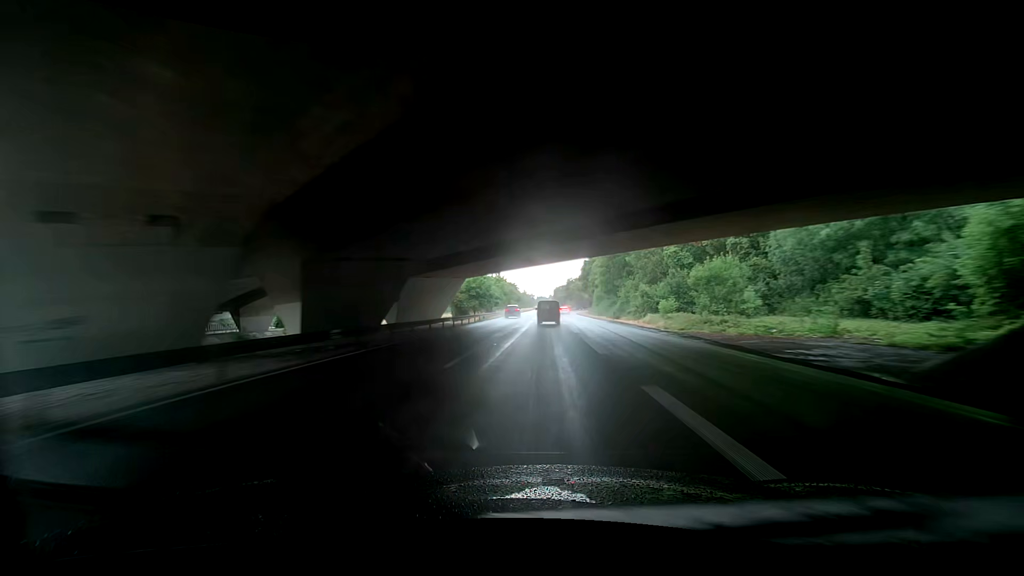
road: trunk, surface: asphalt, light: Day
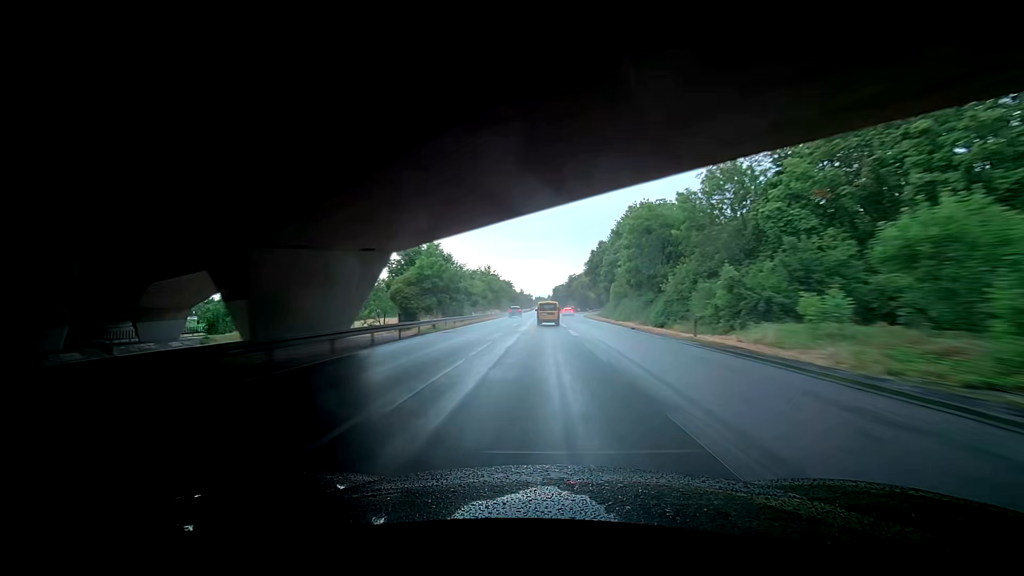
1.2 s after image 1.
(0.0, +26.1) m; 0°
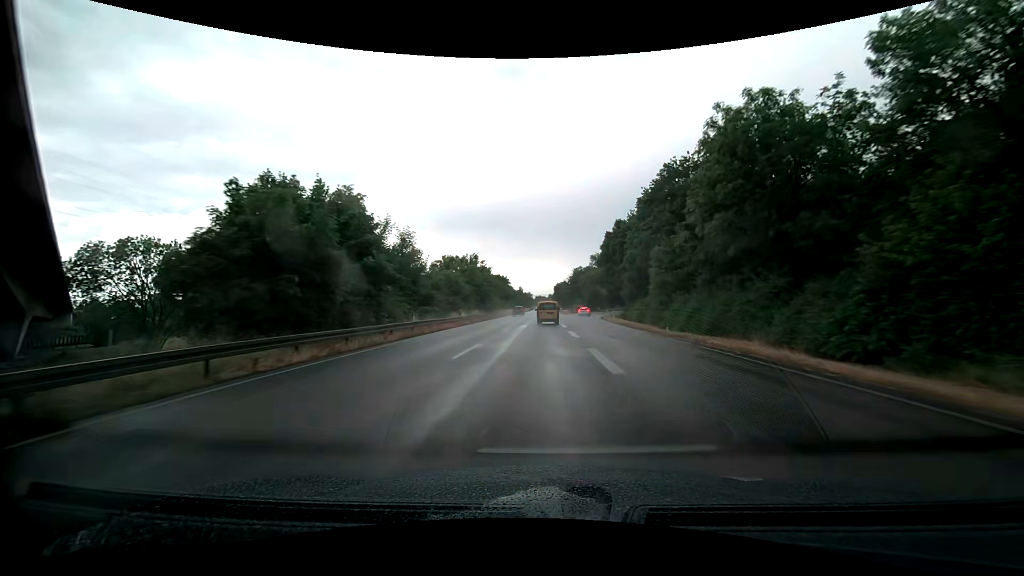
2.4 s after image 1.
(+0.2, +26.2) m; +1°
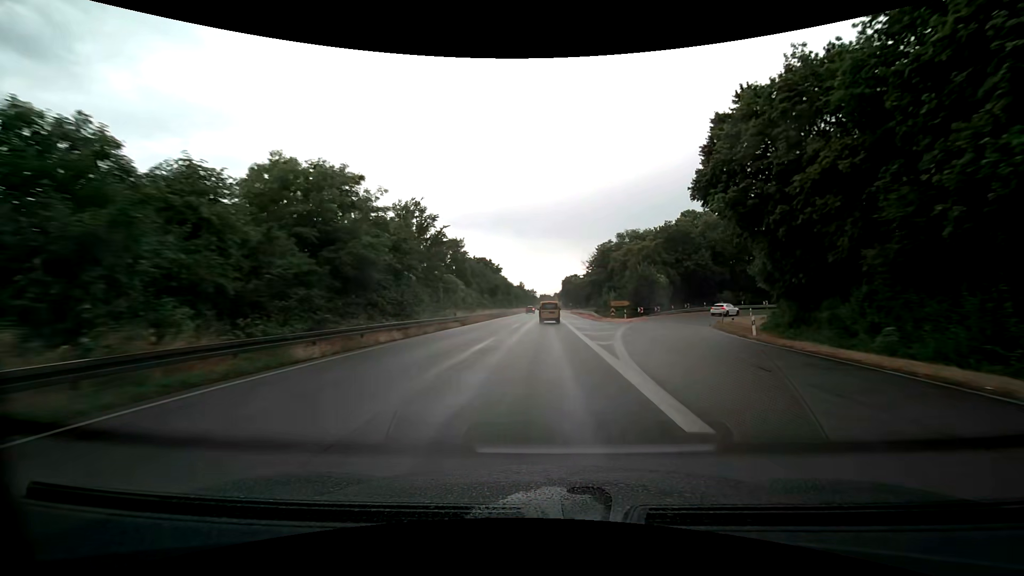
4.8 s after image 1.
(-1.1, +52.8) m; -1°
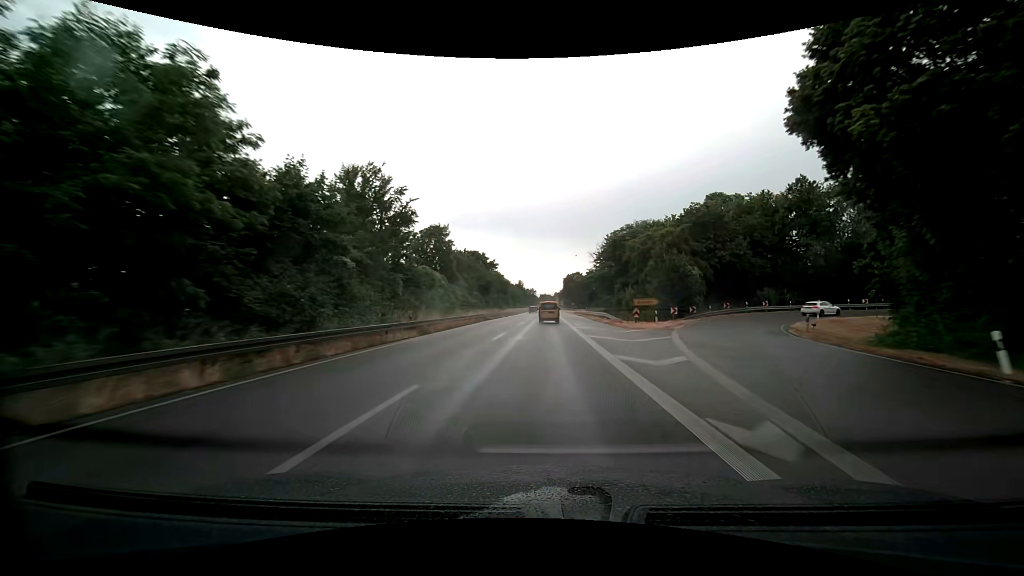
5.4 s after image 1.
(0.0, +13.3) m; 0°
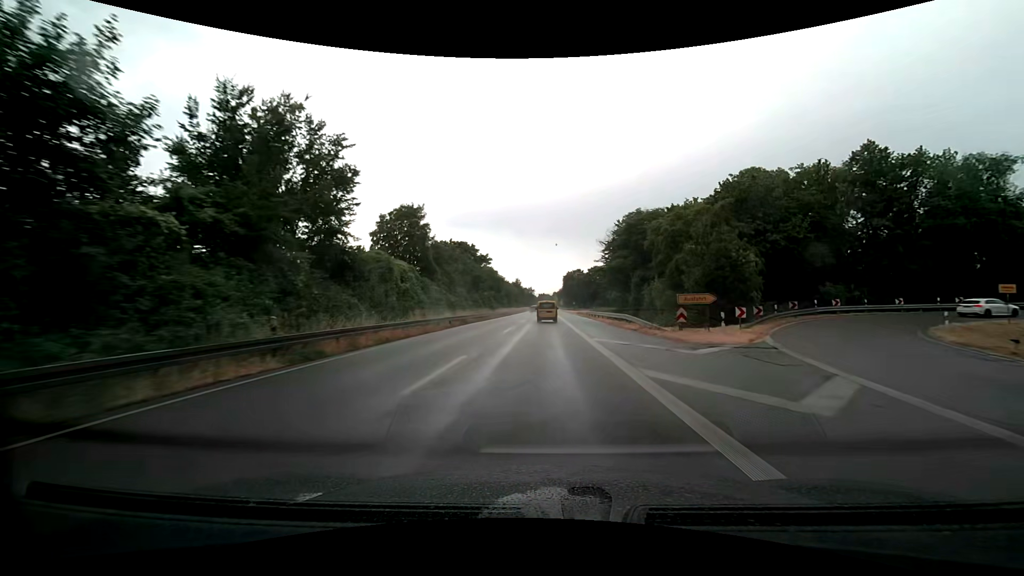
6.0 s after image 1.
(0.0, +13.3) m; 0°
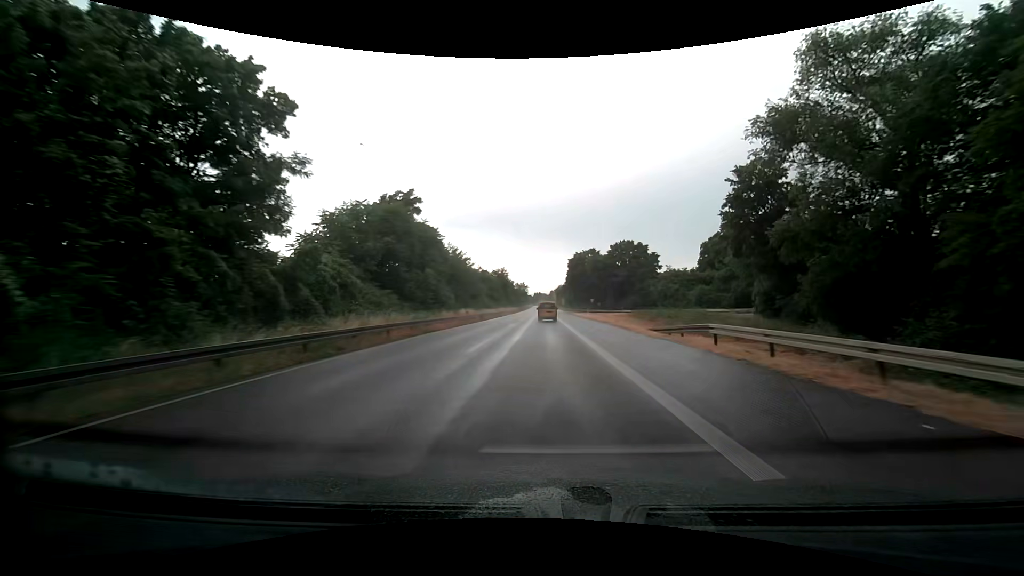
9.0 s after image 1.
(+0.2, +66.5) m; +1°
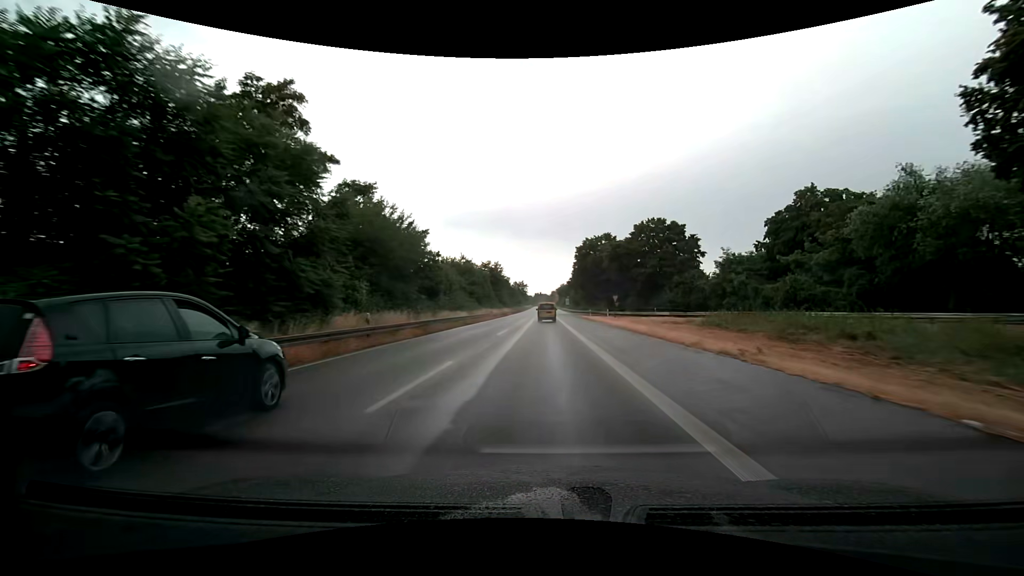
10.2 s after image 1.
(-0.2, +26.7) m; 0°
(0, +10) (0, +20) (0, +30) (0, +40) (0, +50) (0, +60) (0, +70) (0, +80) (0, +90) (-1, +100) m
